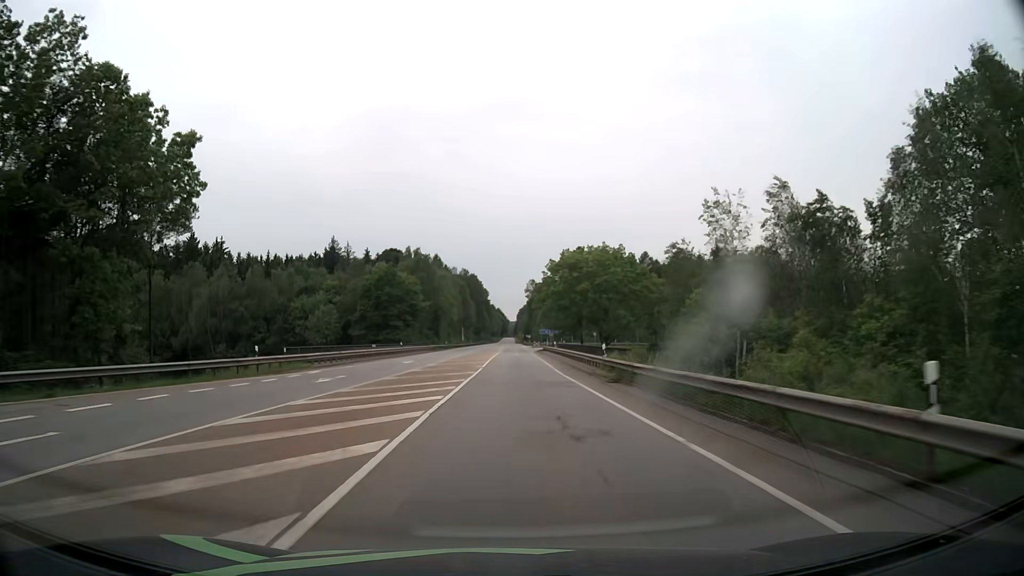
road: secondary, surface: asphalt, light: Day
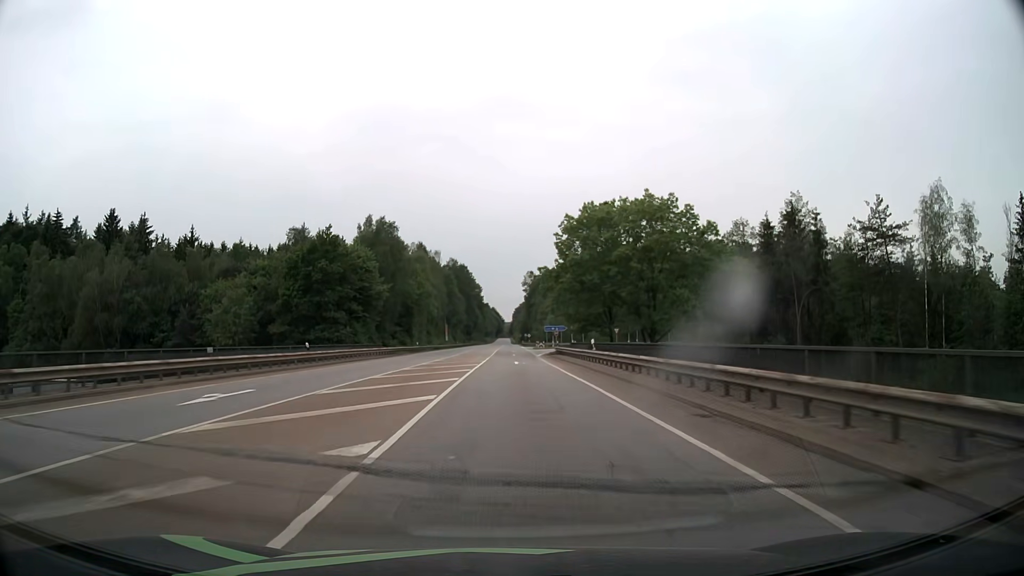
(+0.1, +31.0) m; 0°
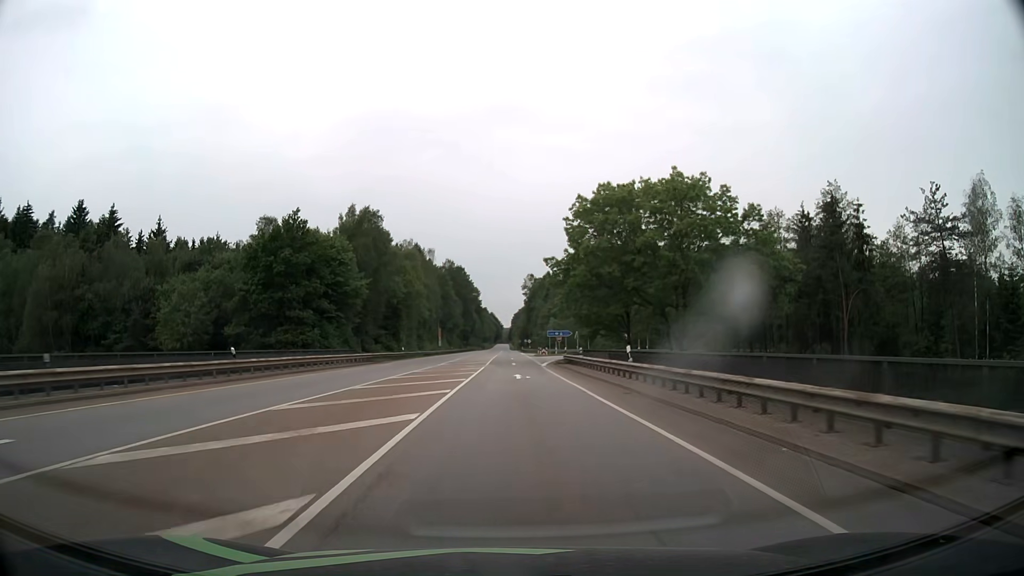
(0.0, +10.2) m; 0°
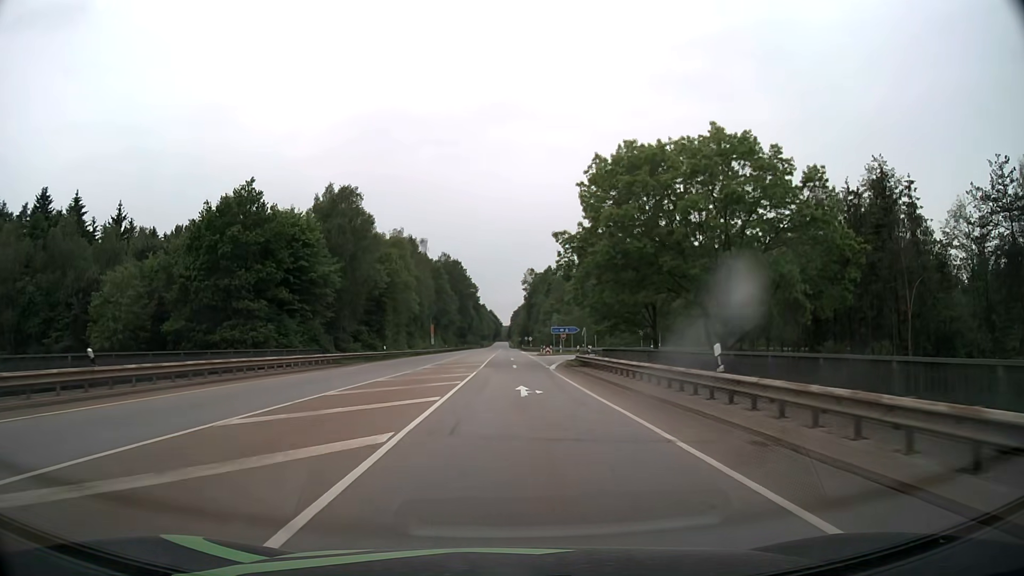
(0.0, +10.2) m; 0°
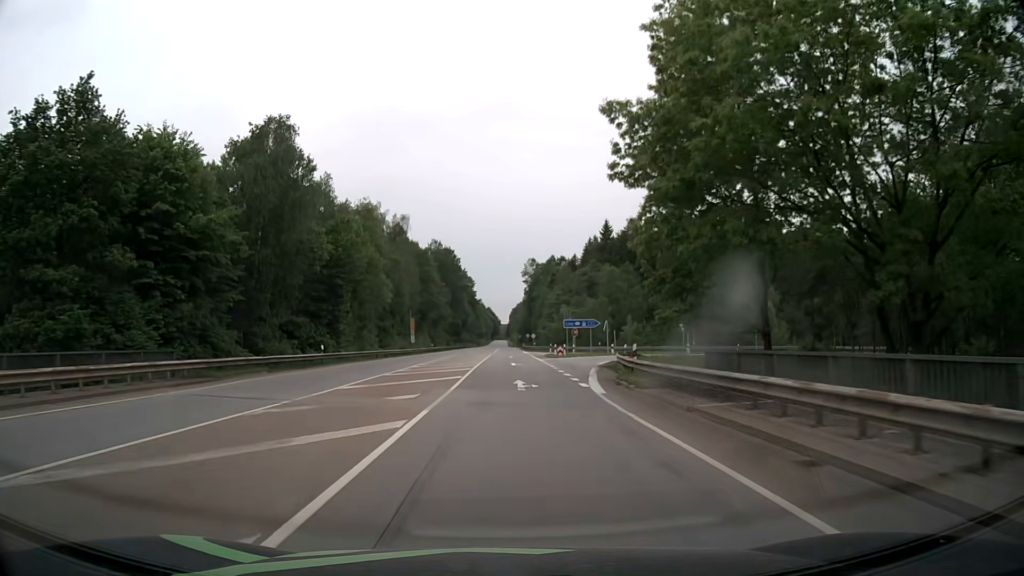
(0.0, +20.3) m; 0°
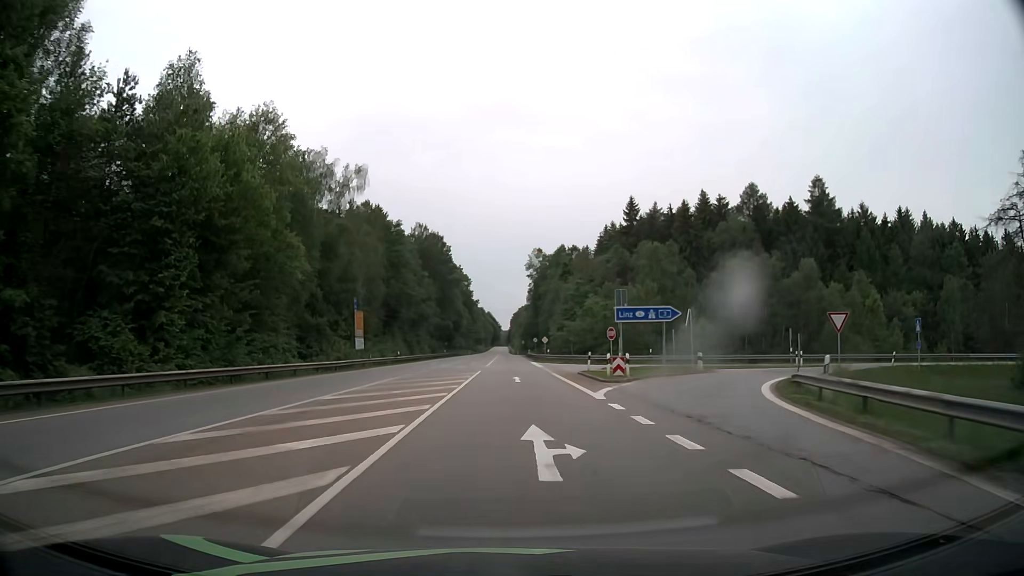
(-0.1, +30.4) m; 0°
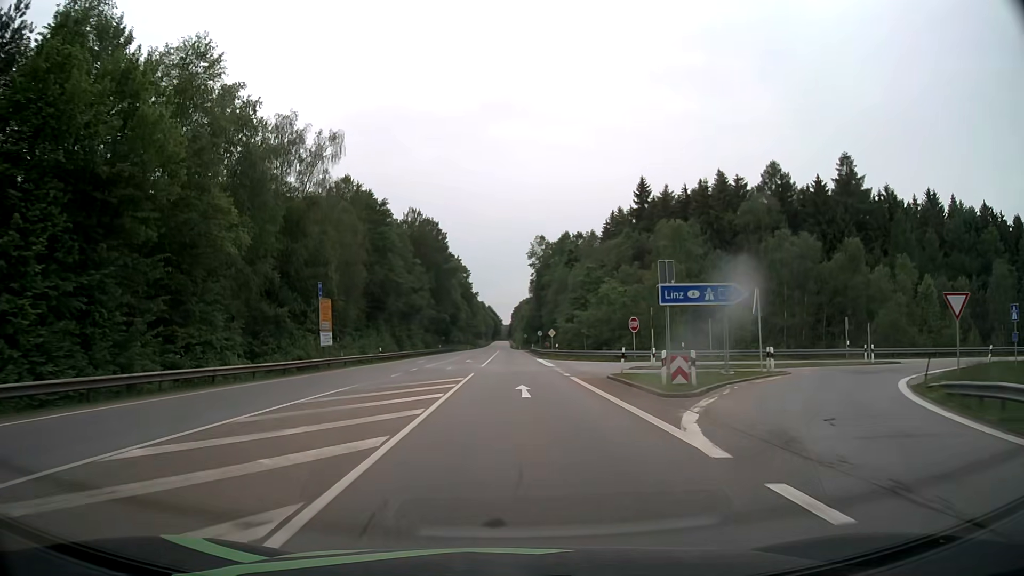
(0.0, +10.1) m; 0°
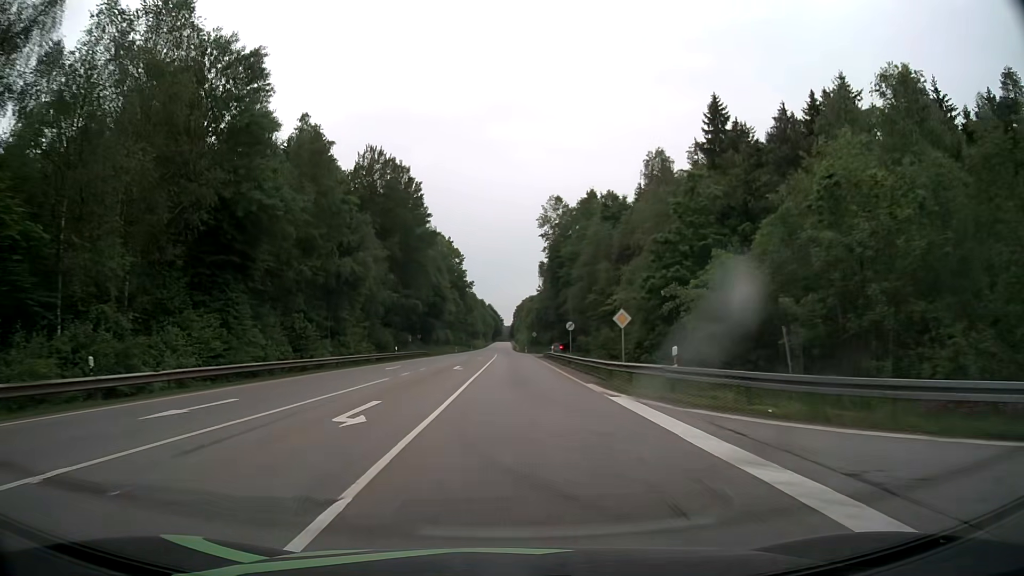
(-0.1, +40.5) m; 0°
(0, +10) (0, +20) (0, +30) (0, +40) (0, +50) (0, +60) (0, +70) (0, +80) (0, +90) (0, +100) m
